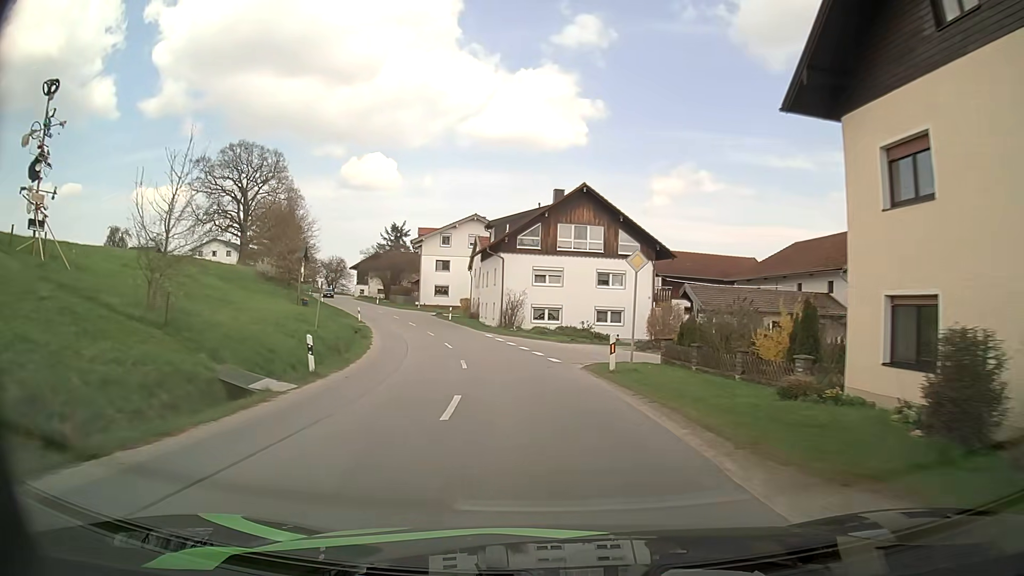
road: secondary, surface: asphalt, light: Day
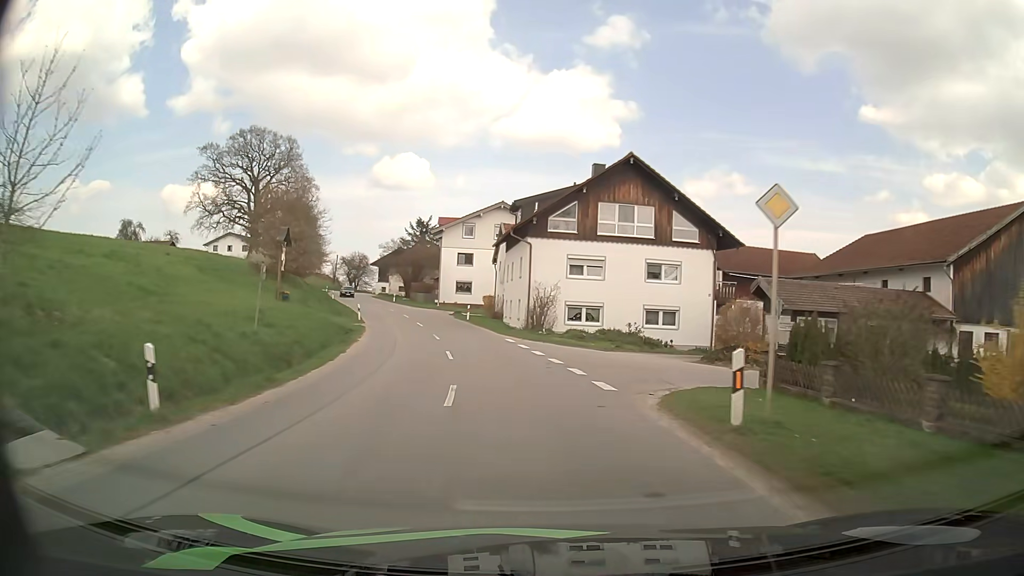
(-0.2, +8.2) m; -3°
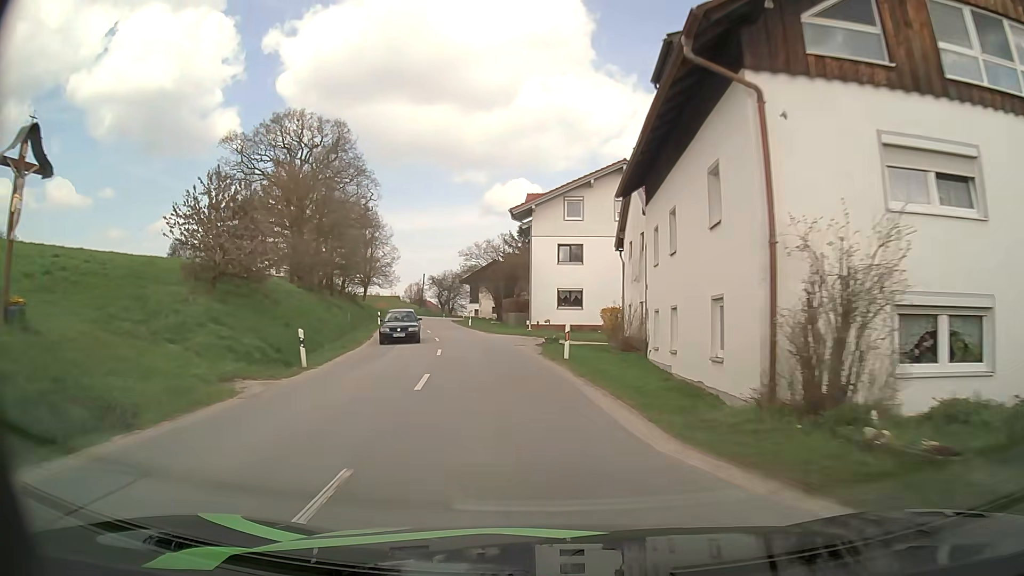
(-2.1, +25.1) m; -10°
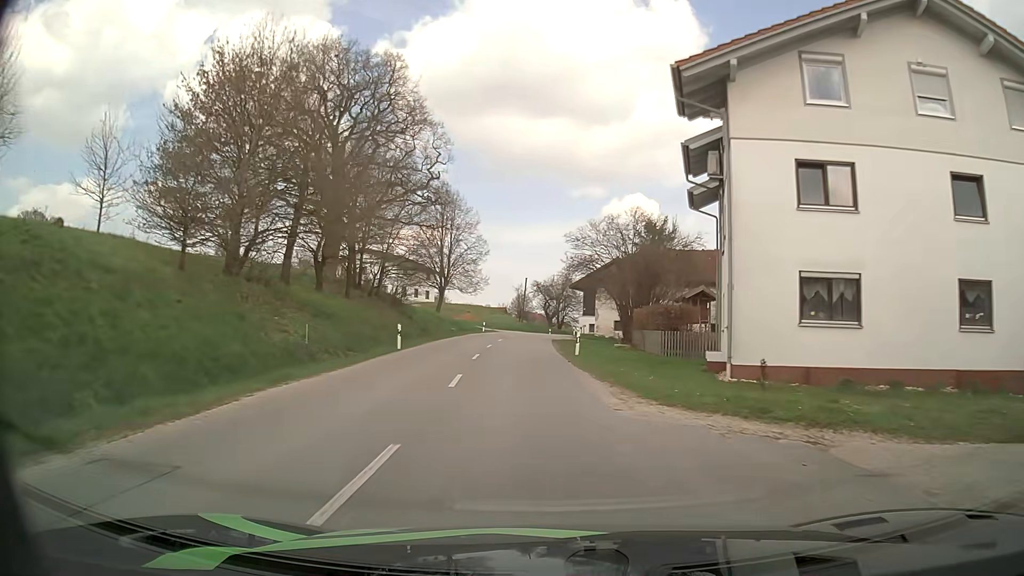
(-2.4, +26.1) m; -10°
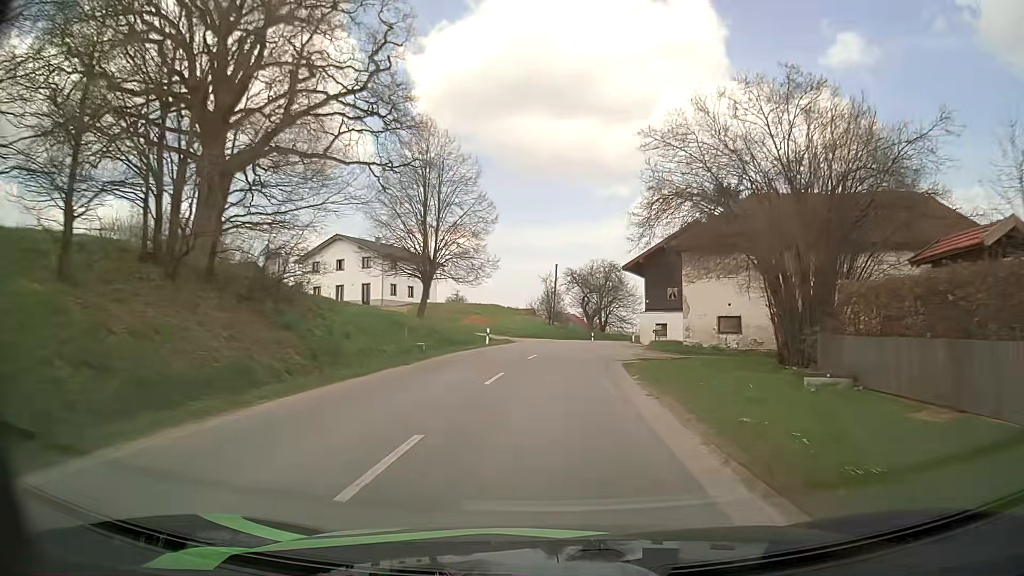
(-0.8, +26.7) m; -2°
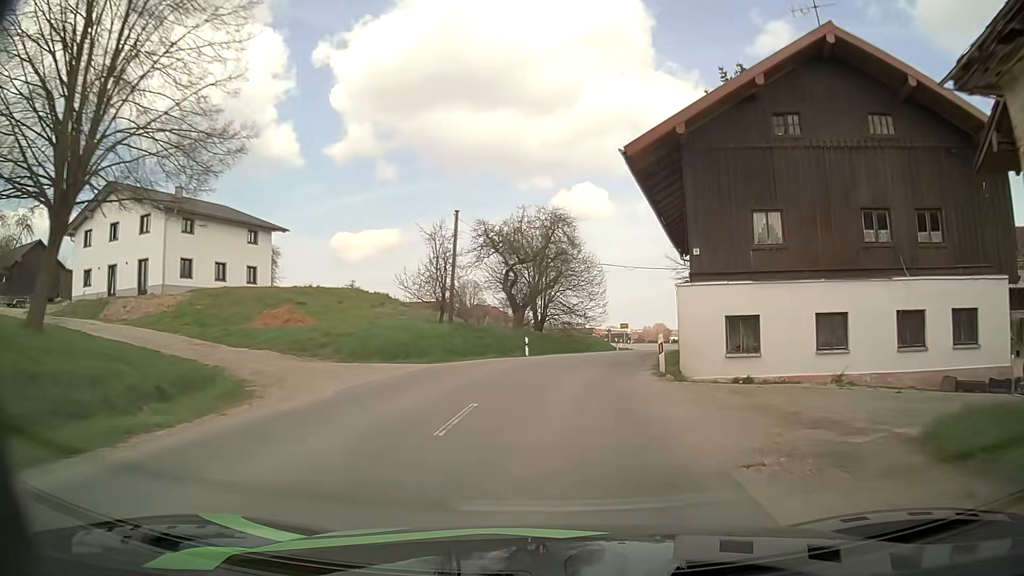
(+1.0, +33.5) m; +6°
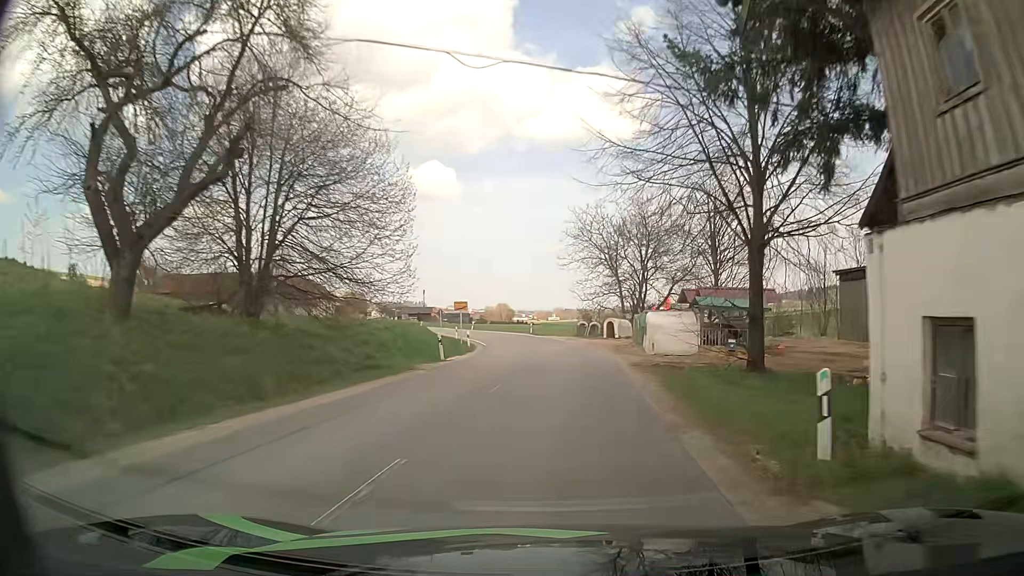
(+3.1, +30.8) m; +13°
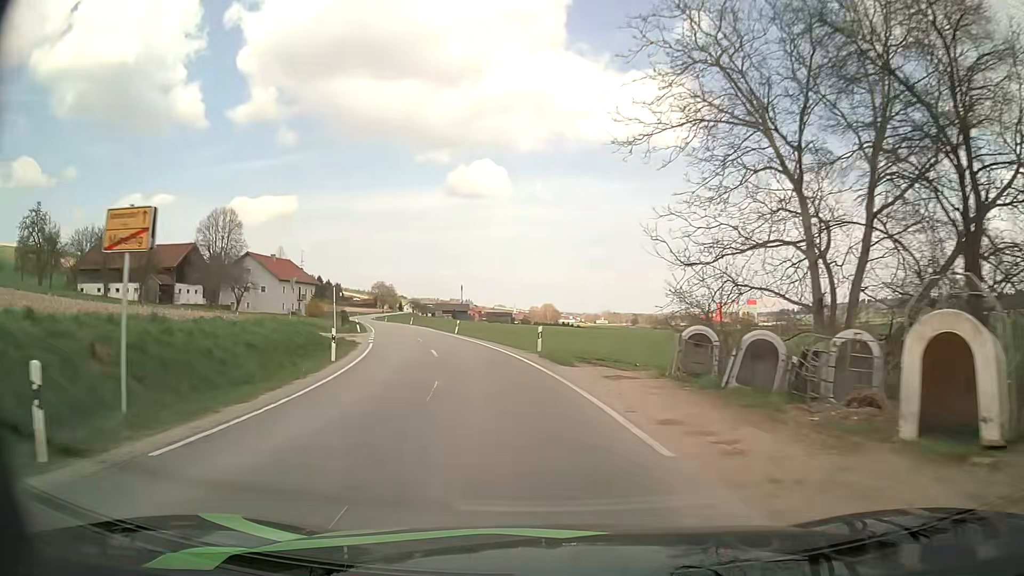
(+1.0, +38.2) m; -3°
(-1, +10) (-2, +20) (-4, +30) (-6, +39) (-8, +49) (-11, +59) (-14, +68) (-17, +78) (-20, +87) (-23, +97) m
